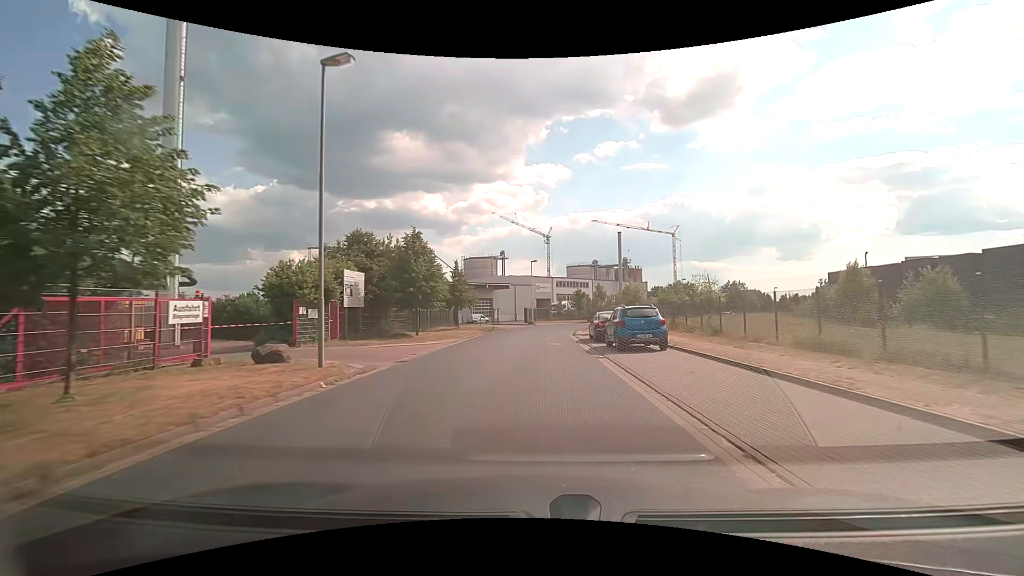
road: residential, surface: asphalt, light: Day
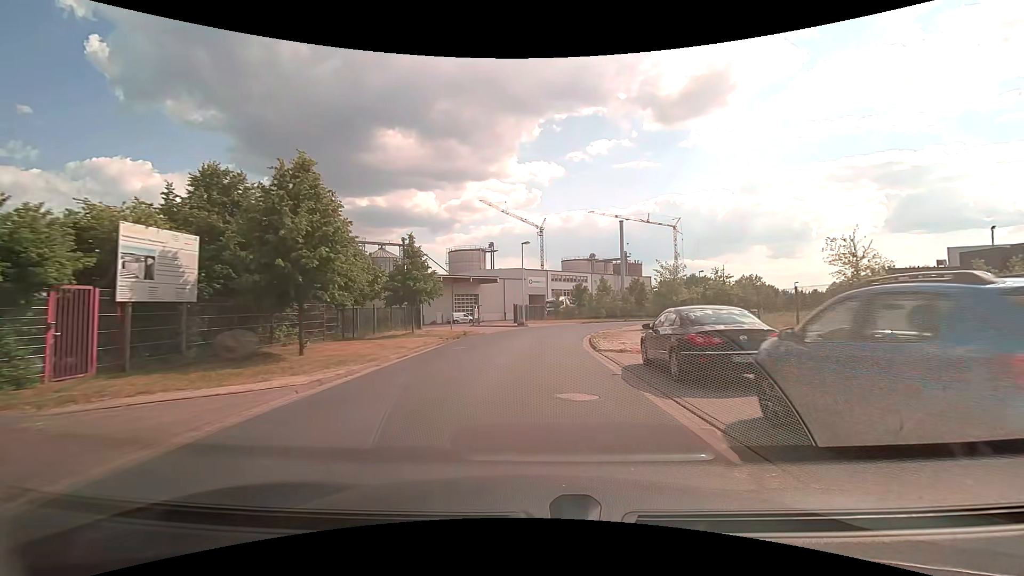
(+0.1, +14.3) m; +1°
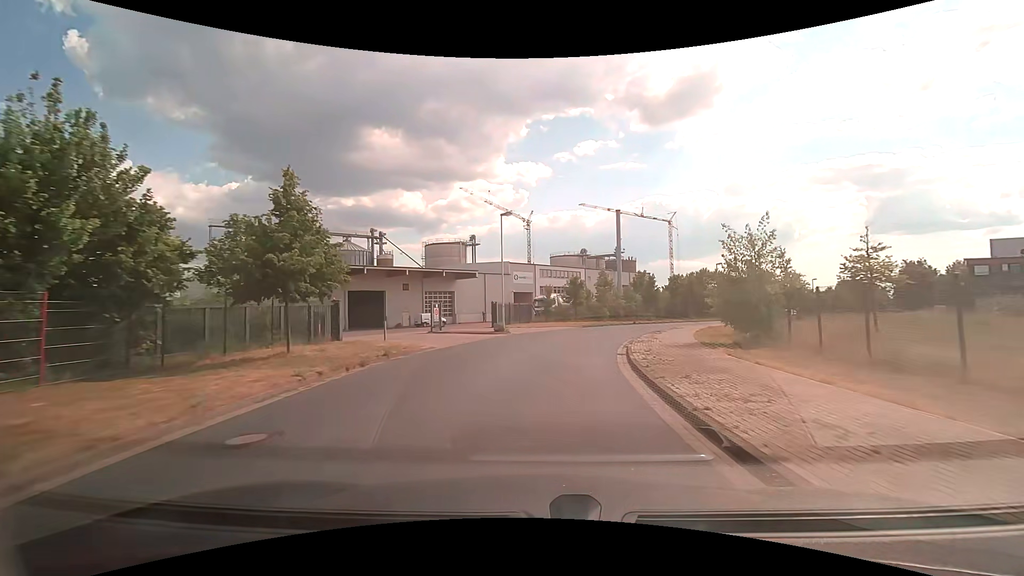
(+0.2, +13.8) m; +1°
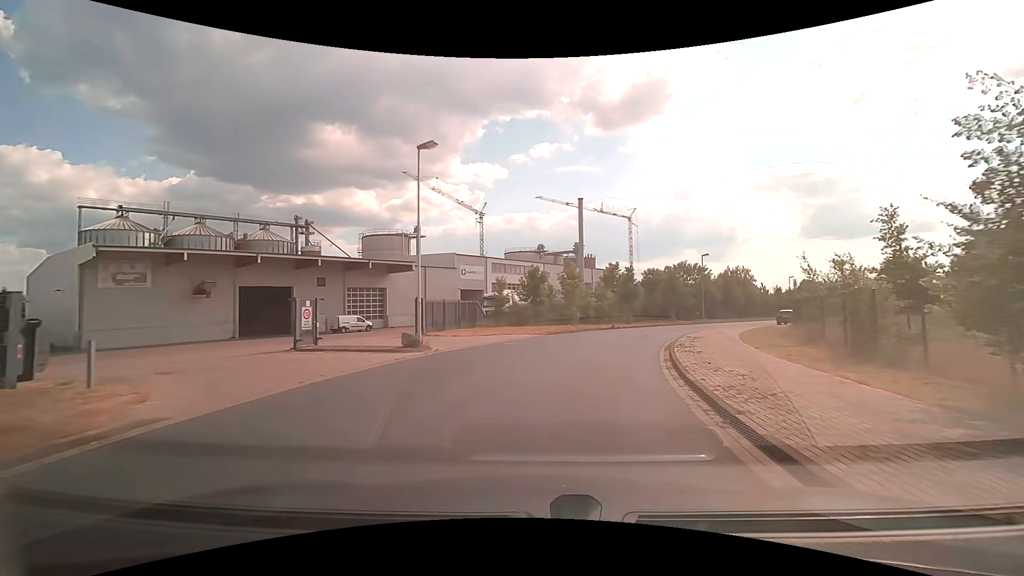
(+0.5, +13.4) m; +5°
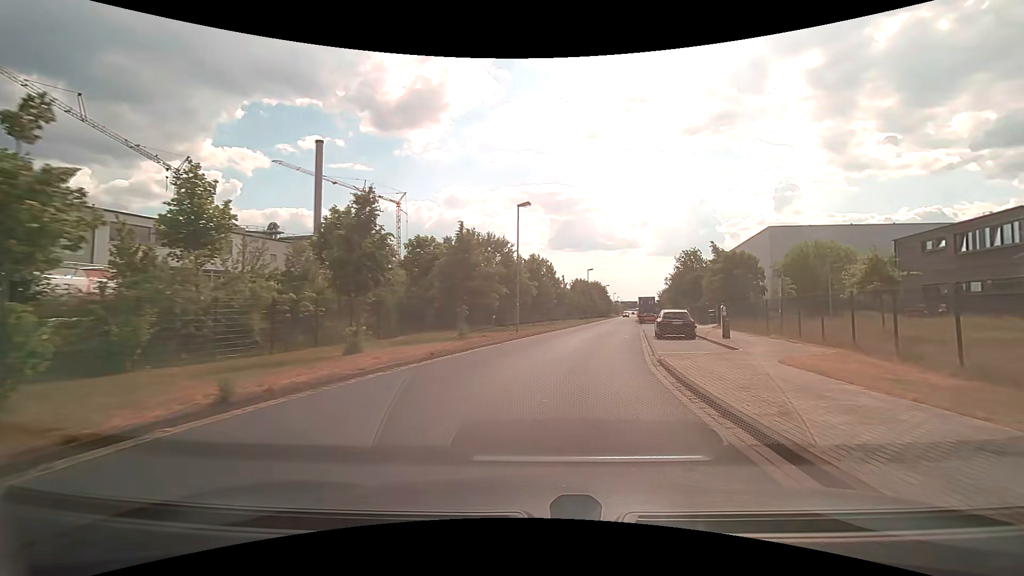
(+6.4, +30.8) m; +26°
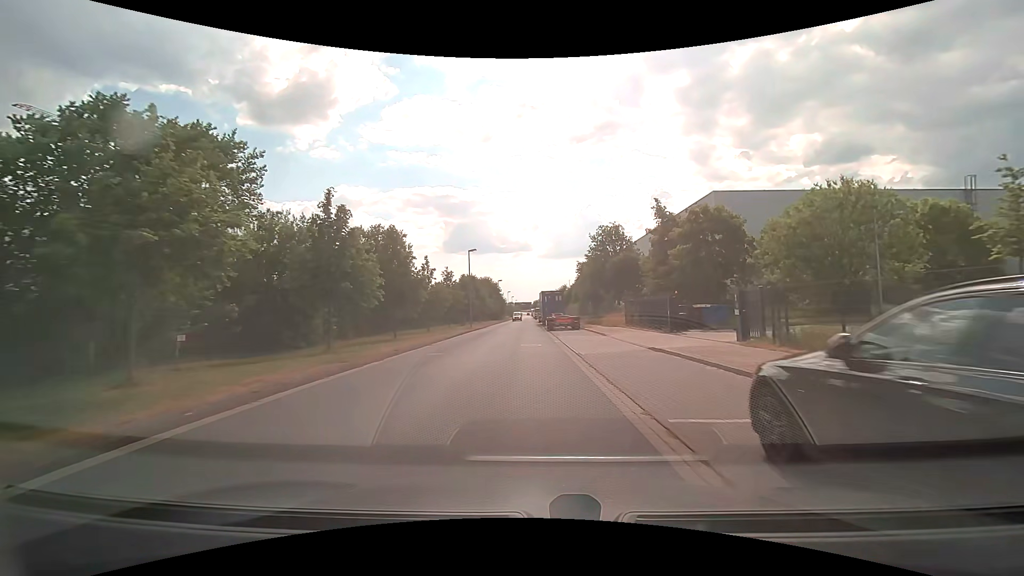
(+3.9, +25.3) m; +13°
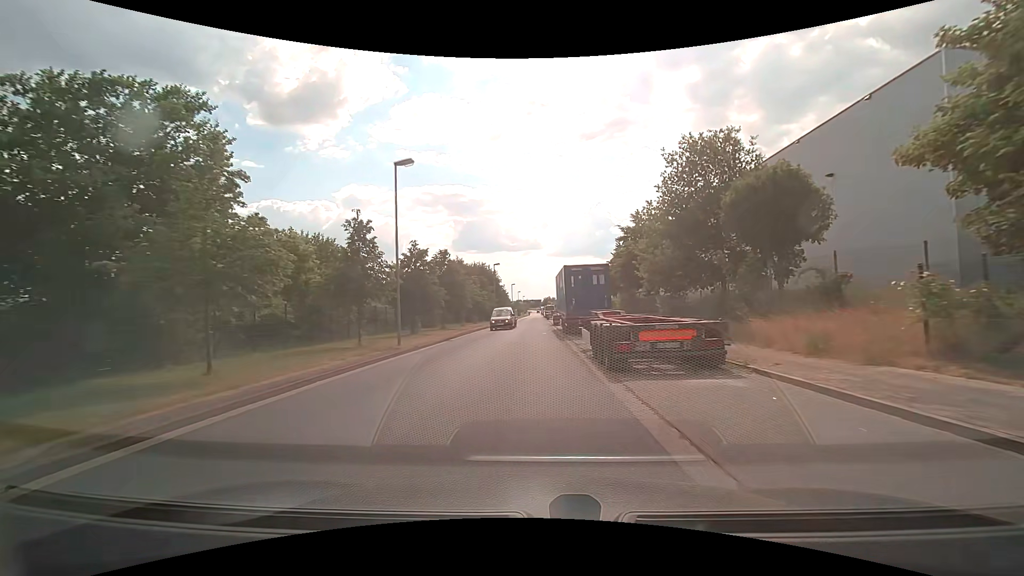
(-0.2, +28.4) m; -1°
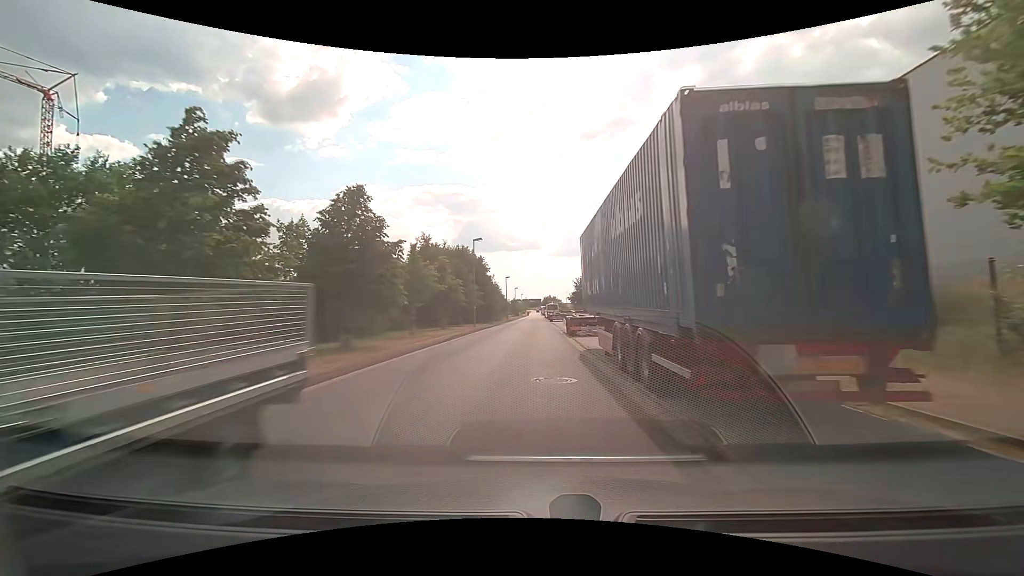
(-0.1, +21.8) m; 0°
(0, +10) (0, +20) (0, +30) (0, +40) (0, +50) (+1, +60) (+1, +70) (+1, +80) (+1, +90) (+1, +100) m
